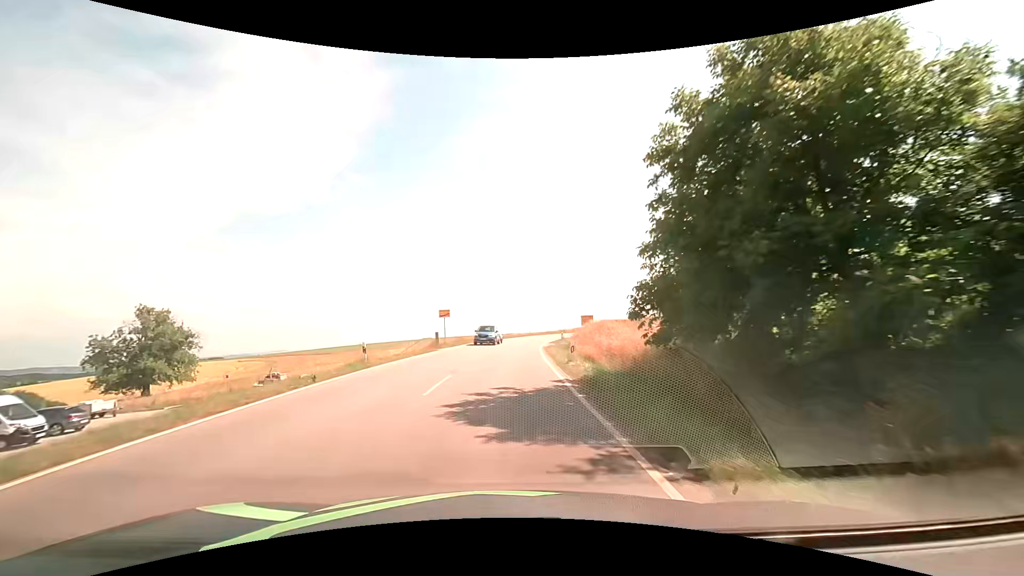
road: tertiary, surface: asphalt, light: Day
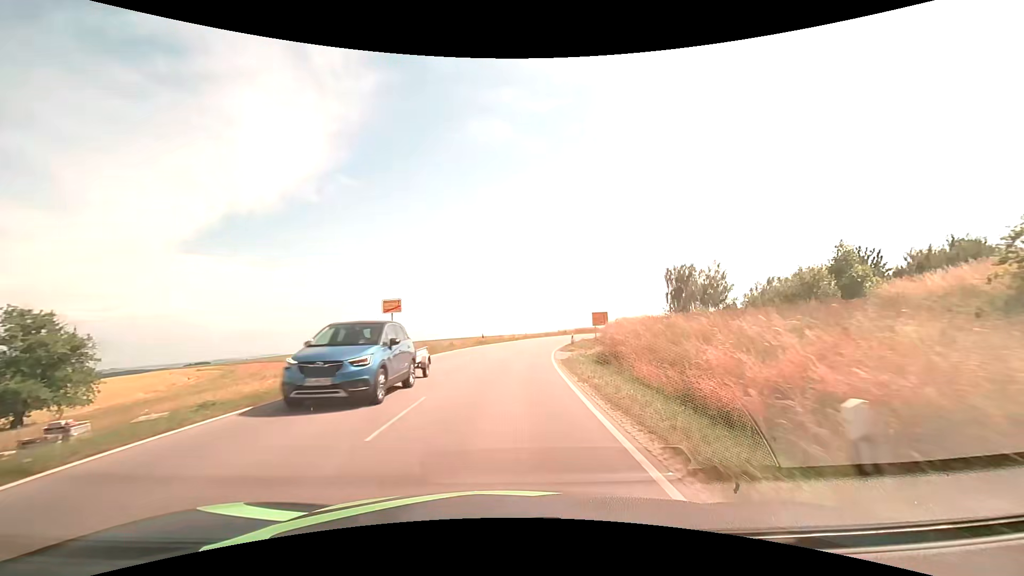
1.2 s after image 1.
(0.0, +15.9) m; +1°
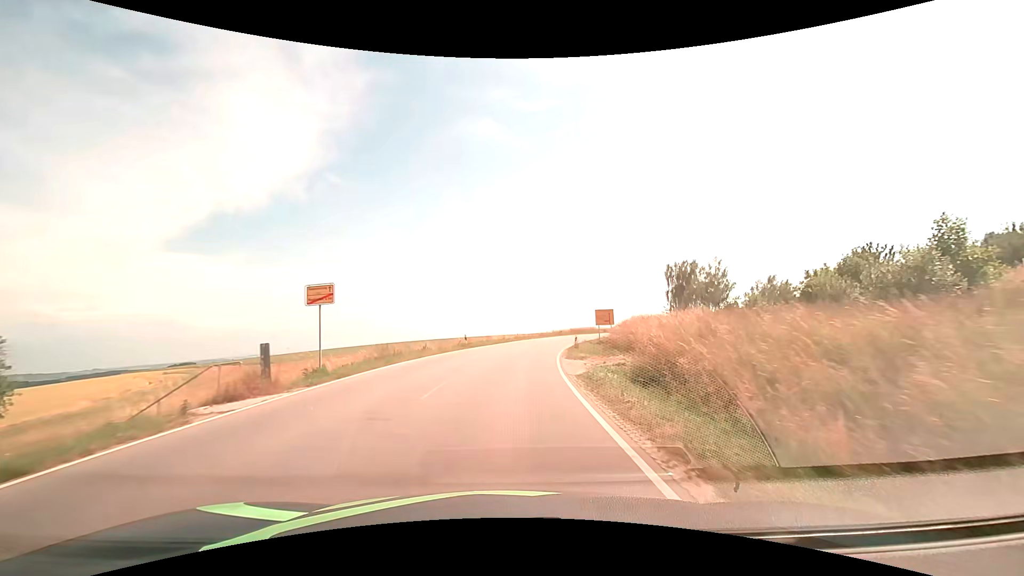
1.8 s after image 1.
(+0.1, +8.3) m; +1°
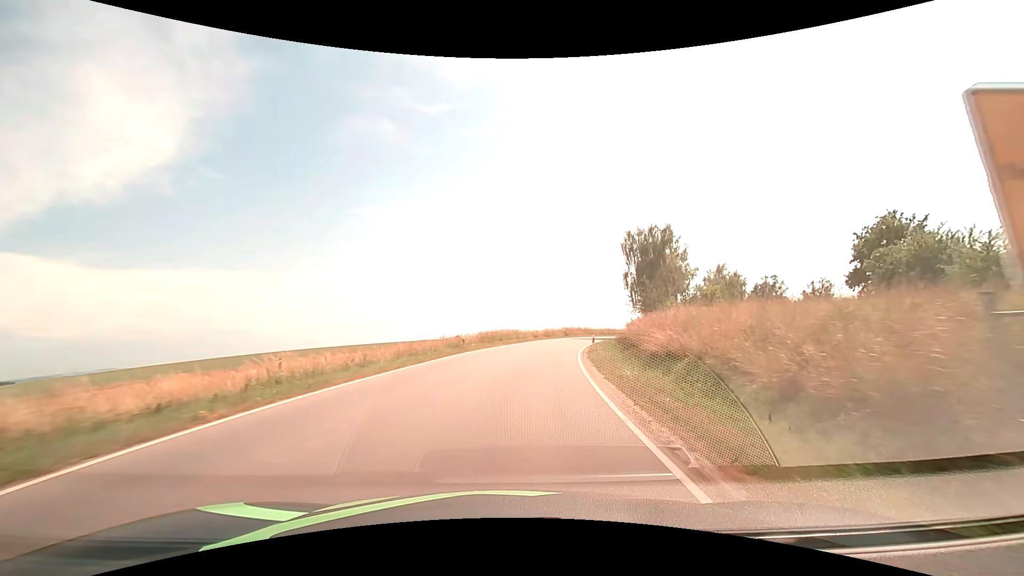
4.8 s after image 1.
(+4.0, +46.0) m; +11°
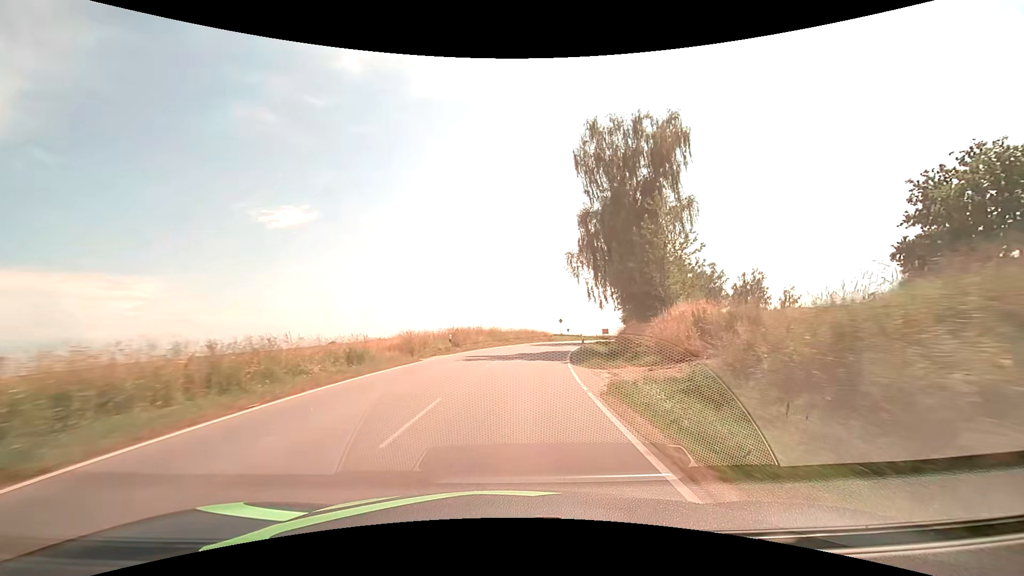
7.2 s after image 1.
(+4.8, +40.8) m; +12°
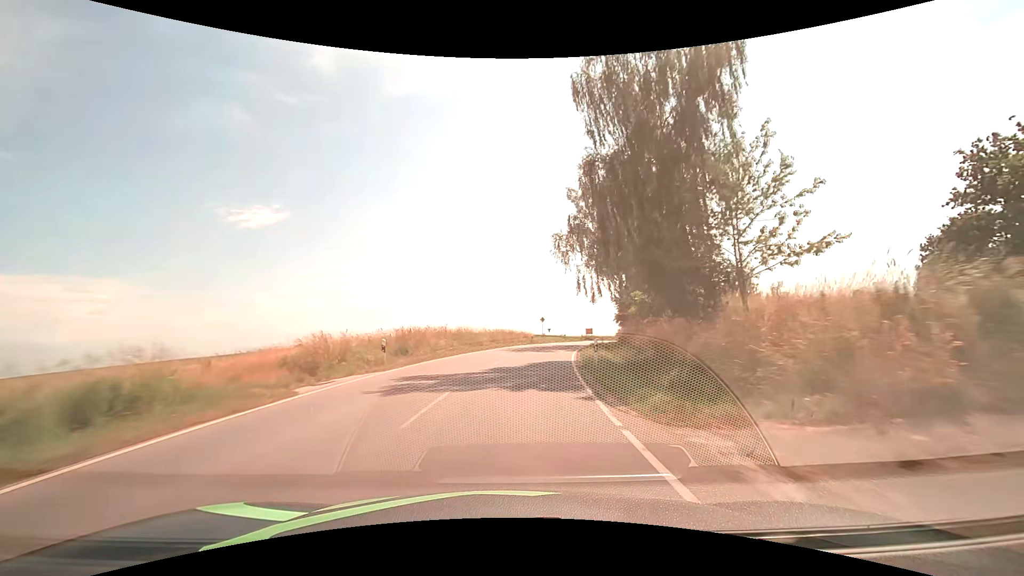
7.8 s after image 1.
(+0.3, +10.8) m; +3°
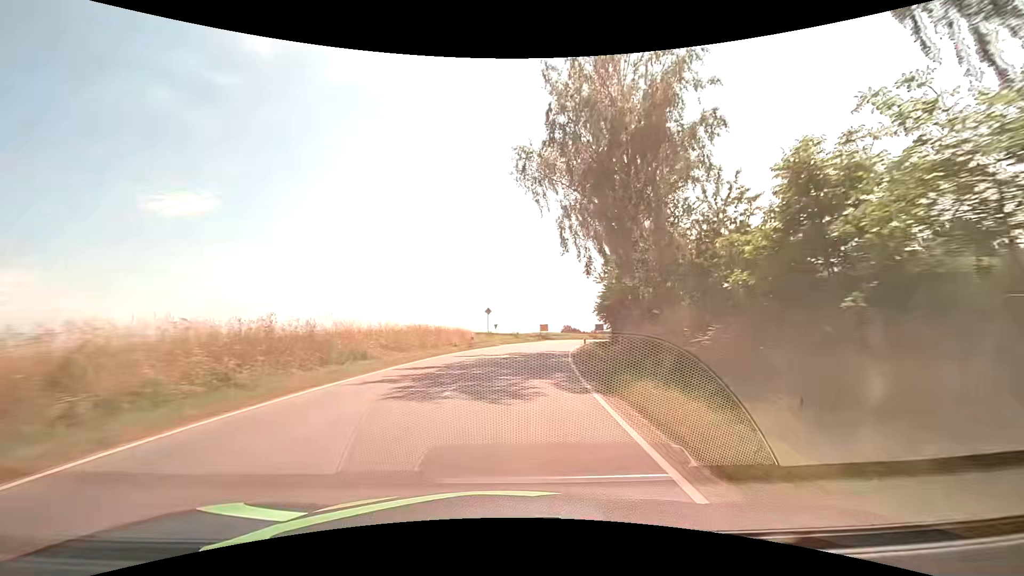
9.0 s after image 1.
(+1.1, +20.9) m; +7°
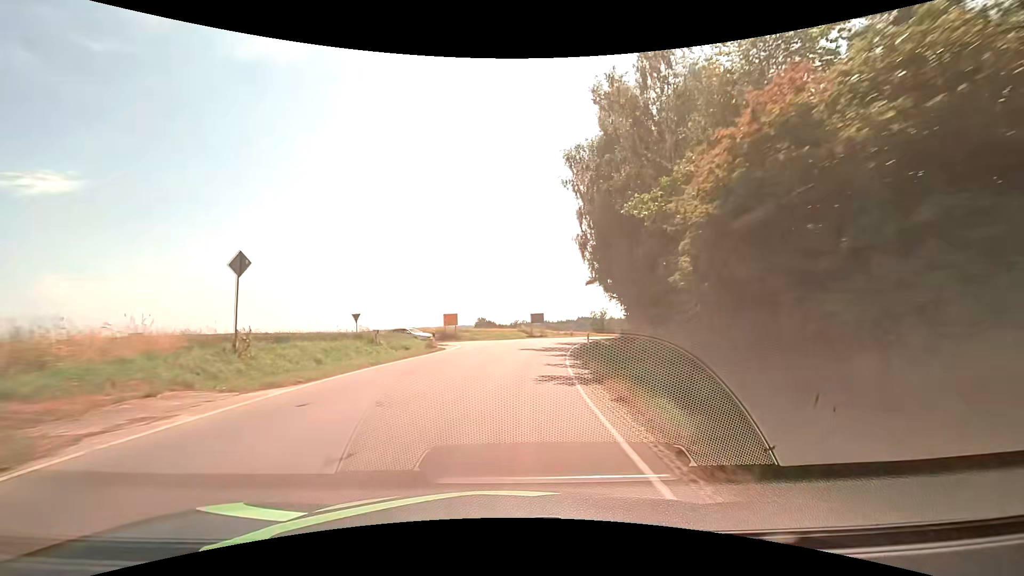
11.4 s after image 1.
(+2.9, +34.9) m; +10°
(0, +10) (+1, +20) (+2, +30) (+2, +40) (-4, +47) (-14, +50) (-23, +54) (-32, +58) (-41, +63) (-49, +69) m
